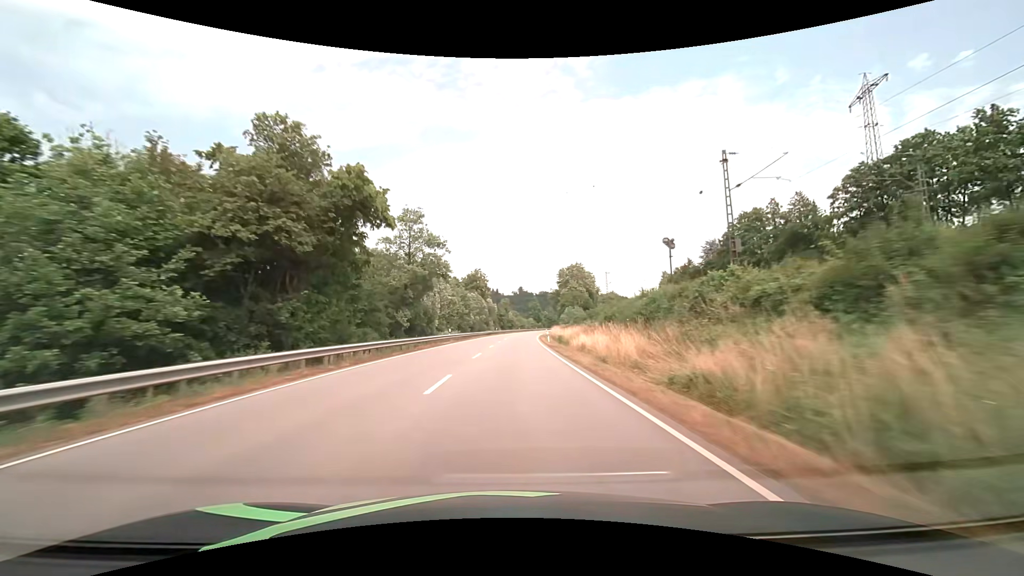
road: primary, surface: asphalt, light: Day
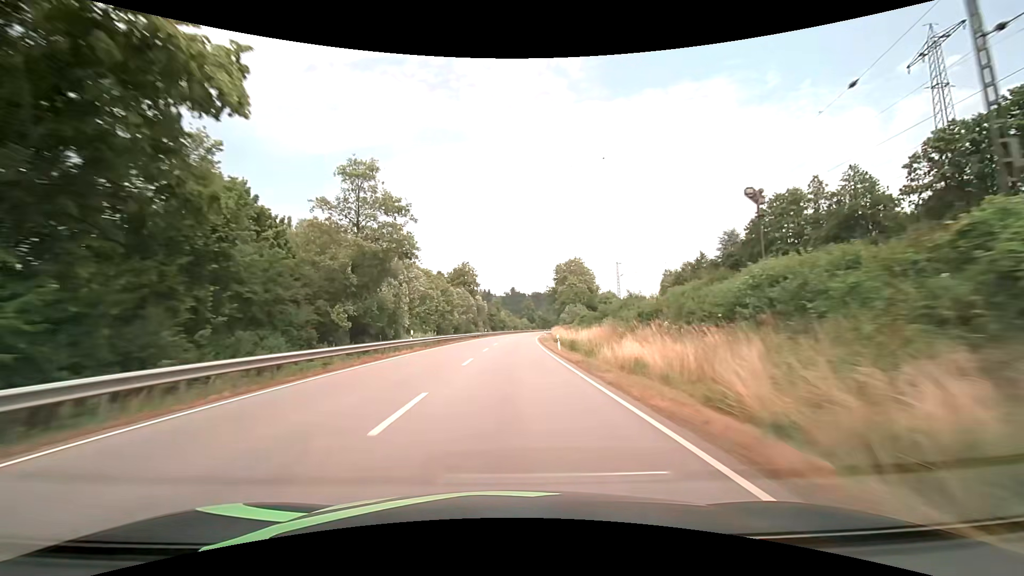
(+0.1, +15.8) m; +1°
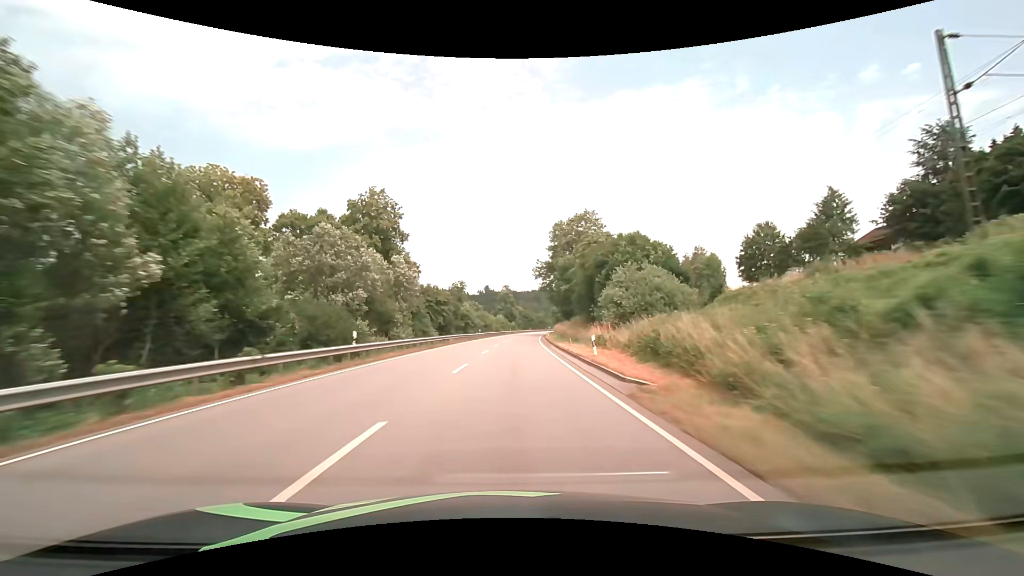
(+1.7, +63.4) m; +3°
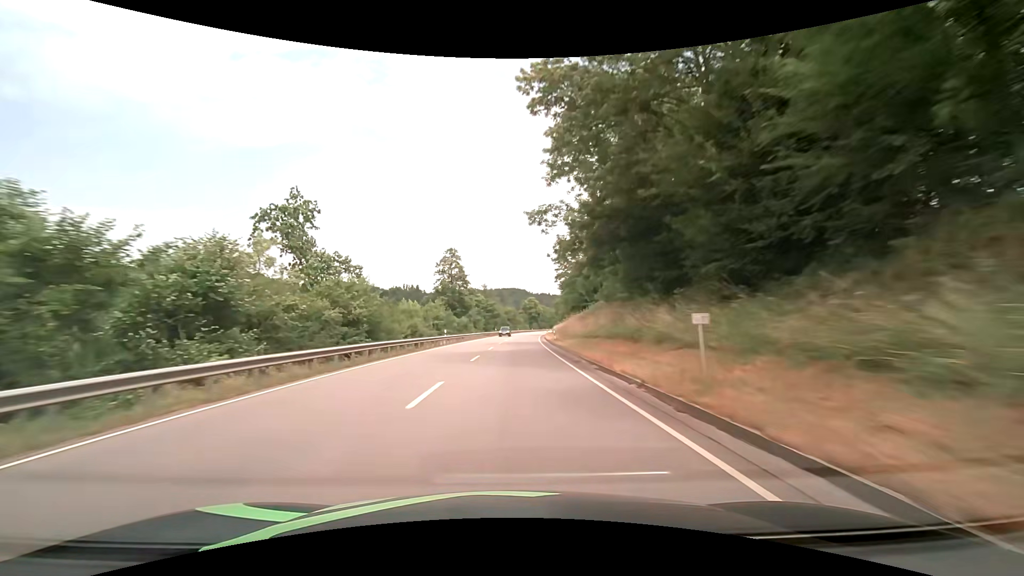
(+3.1, +79.1) m; +4°
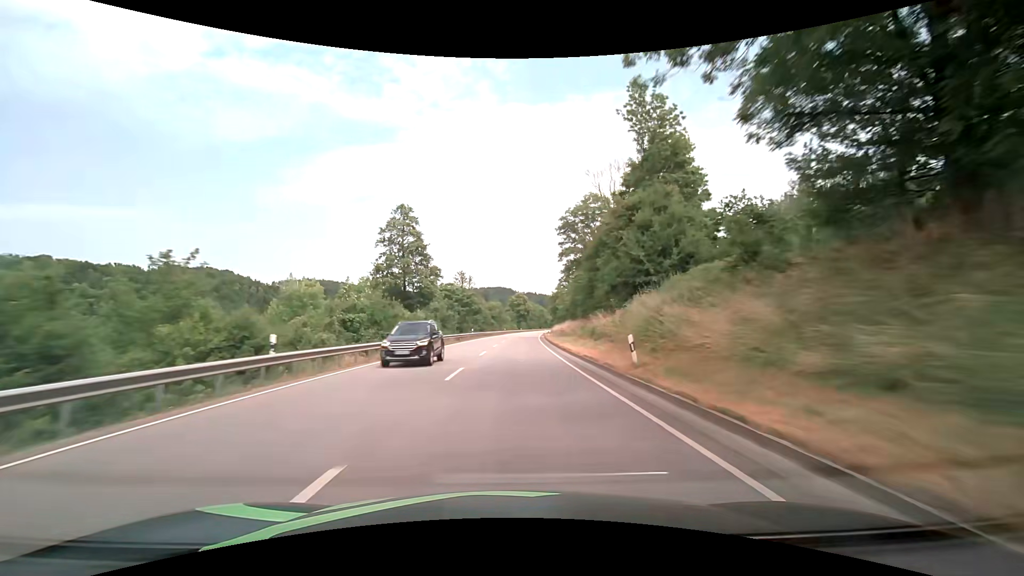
(+0.5, +31.6) m; +2°
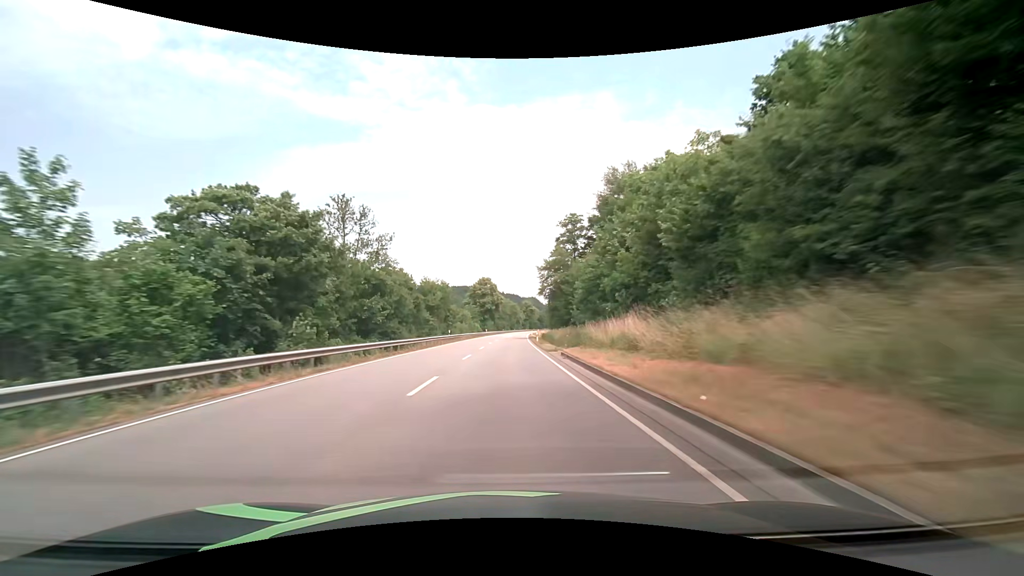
(+2.0, +63.2) m; +4°
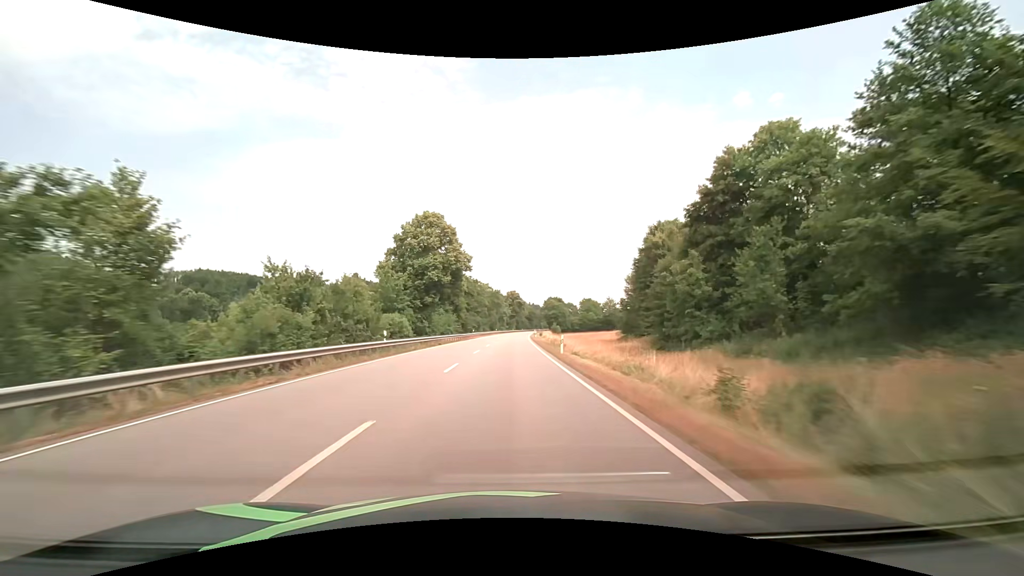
(+1.4, +79.0) m; +2°
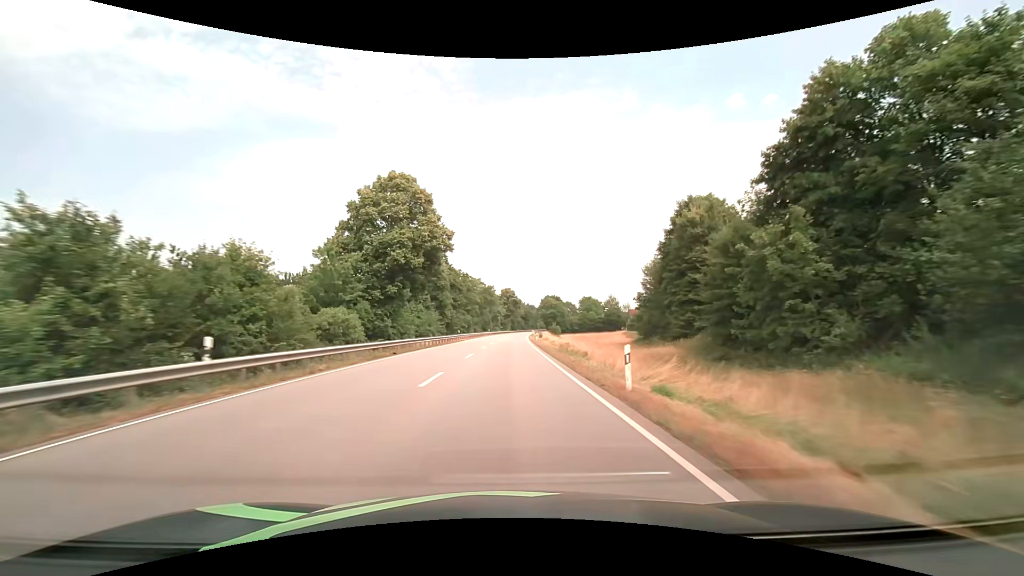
(0.0, +15.8) m; +1°
(0, +10) (0, +20) (0, +30) (0, +40) (+1, +50) (+1, +60) (+1, +70) (+2, +80) (+2, +90) (+2, +100) m
